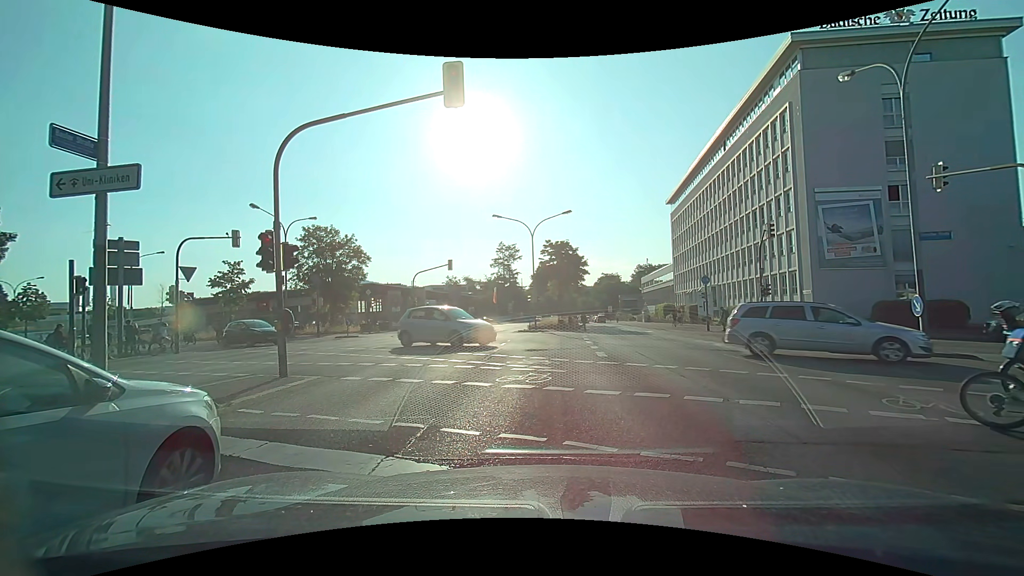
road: primary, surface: asphalt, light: Day
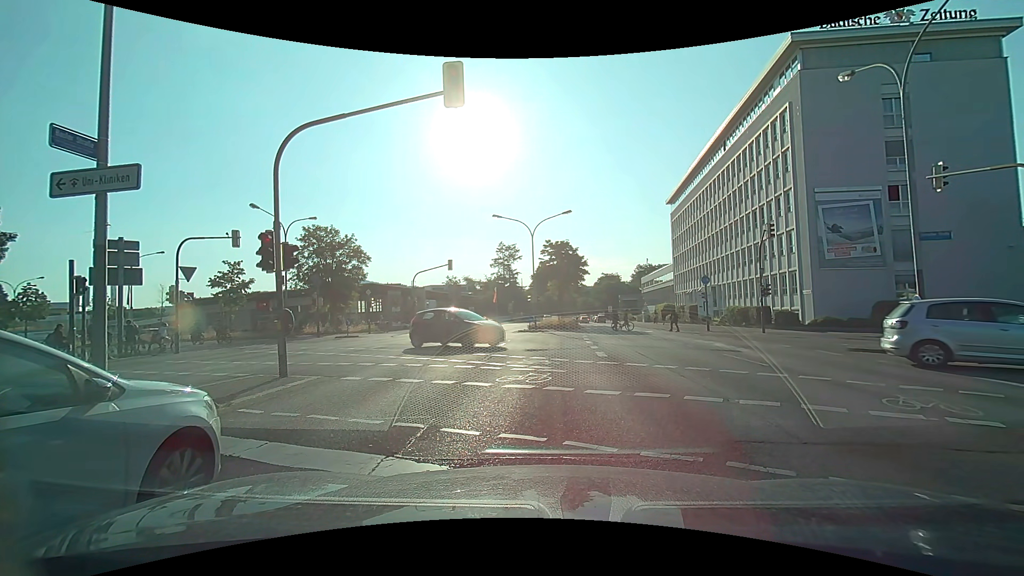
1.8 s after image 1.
(0.0, 0.0) m; 0°
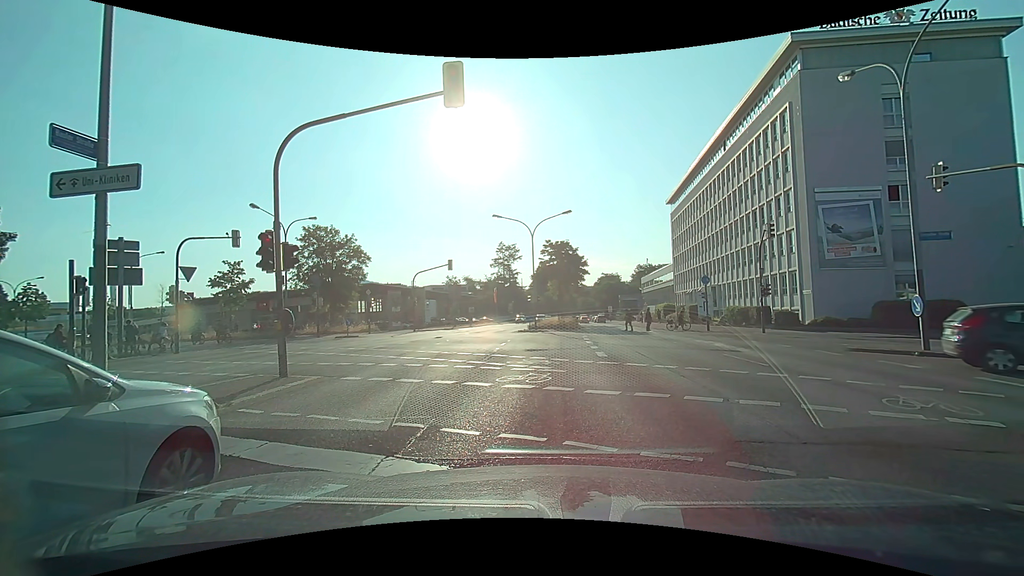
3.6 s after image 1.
(0.0, 0.0) m; 0°
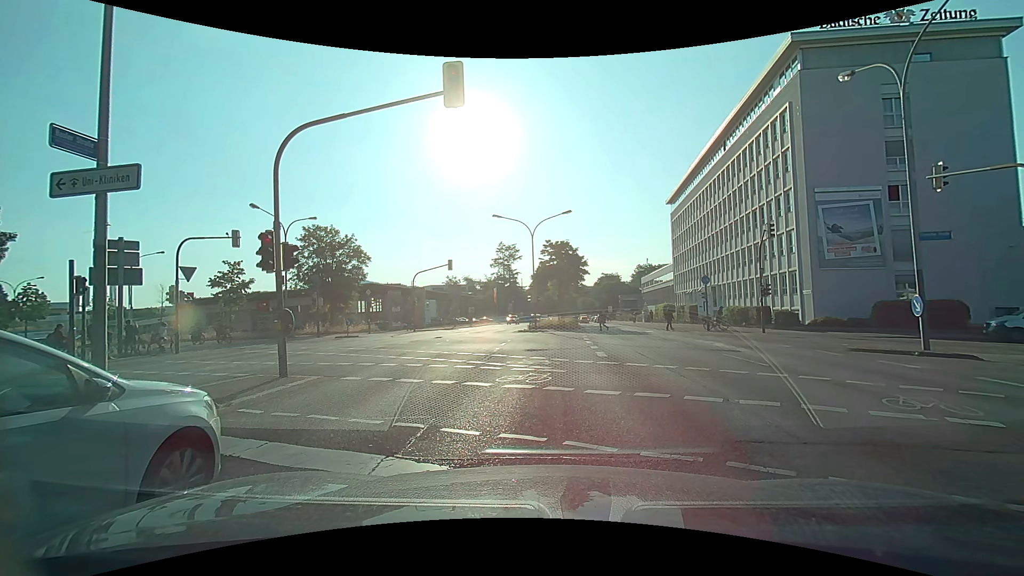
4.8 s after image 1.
(0.0, 0.0) m; 0°
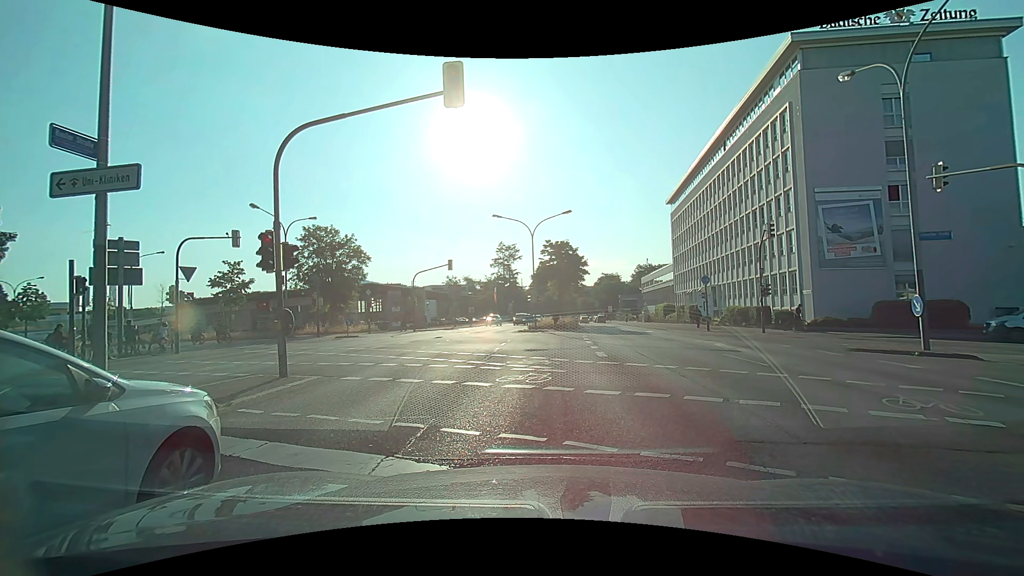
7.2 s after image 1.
(0.0, 0.0) m; 0°
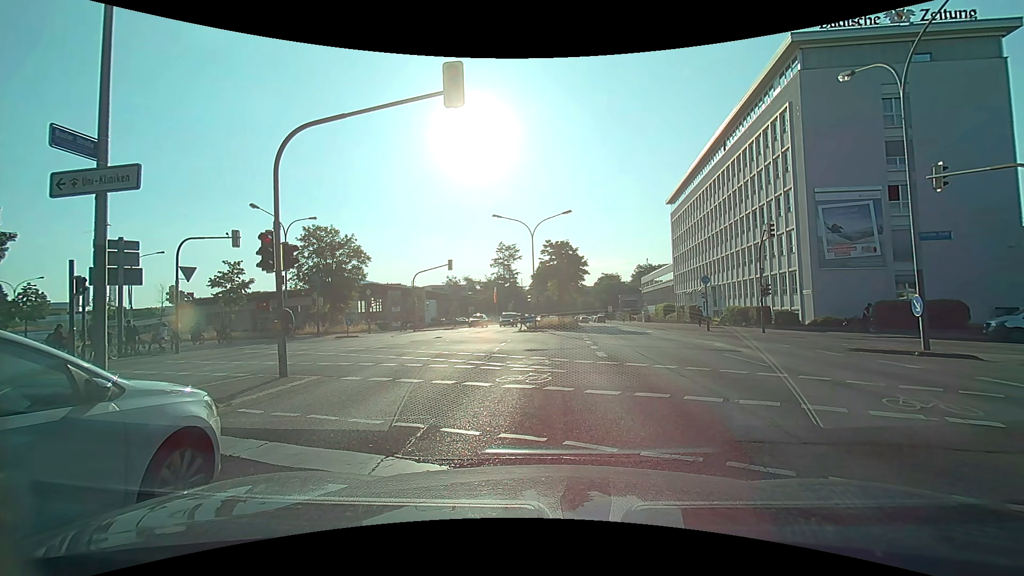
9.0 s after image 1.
(0.0, 0.0) m; 0°
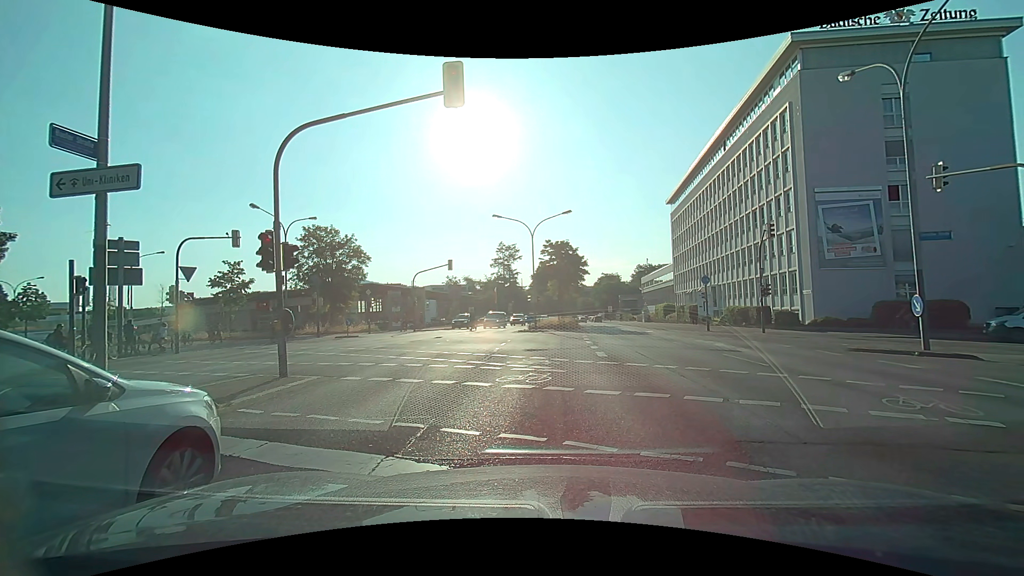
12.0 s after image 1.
(0.0, 0.0) m; 0°
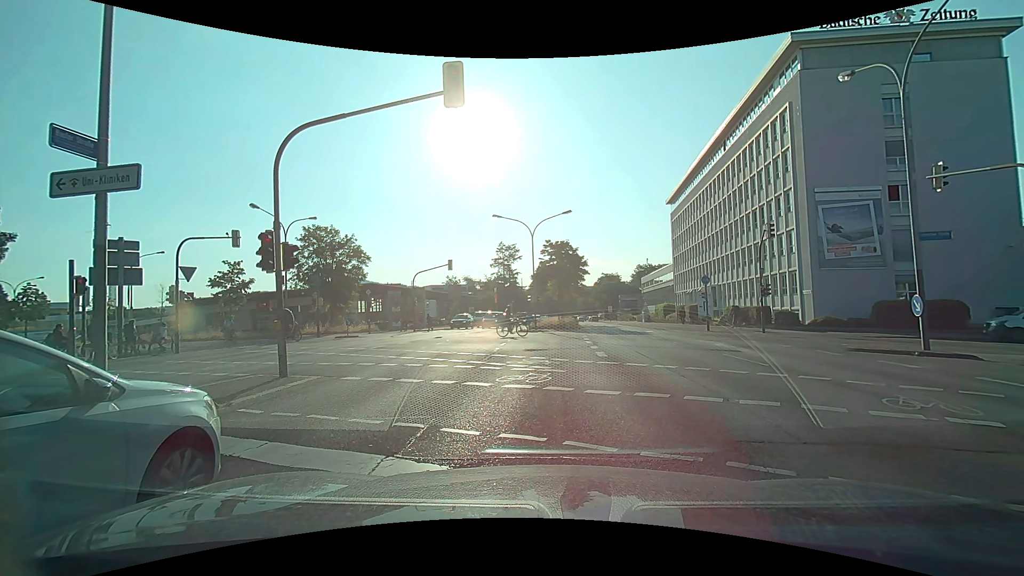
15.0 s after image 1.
(0.0, 0.0) m; 0°
(0, +10) (0, +20) (-1, +30) (-7, +38) (-16, +43) (-25, +48) (-33, +53) (-42, +57) (-52, +61) (-61, +64) m
